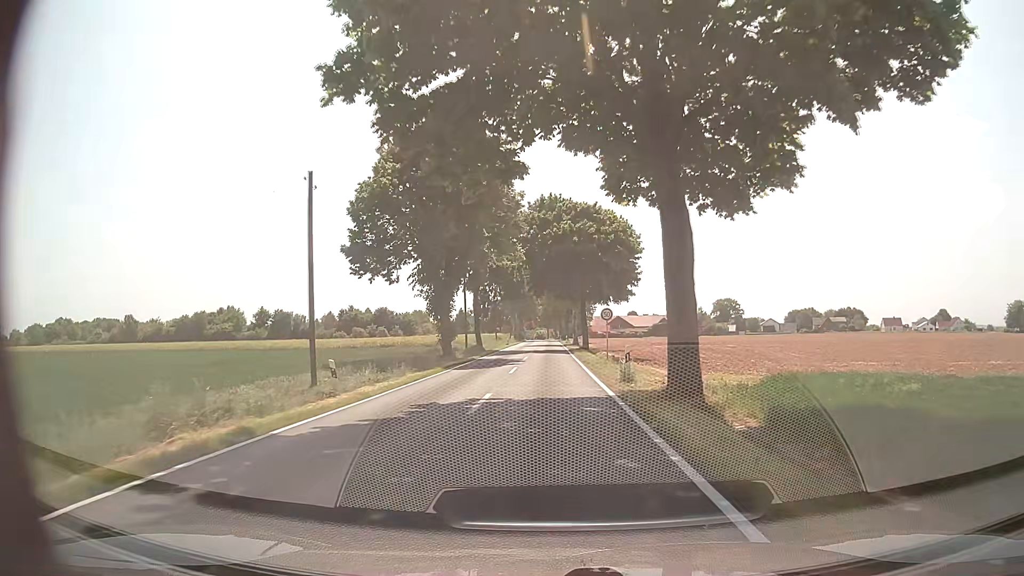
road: tertiary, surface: asphalt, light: Day
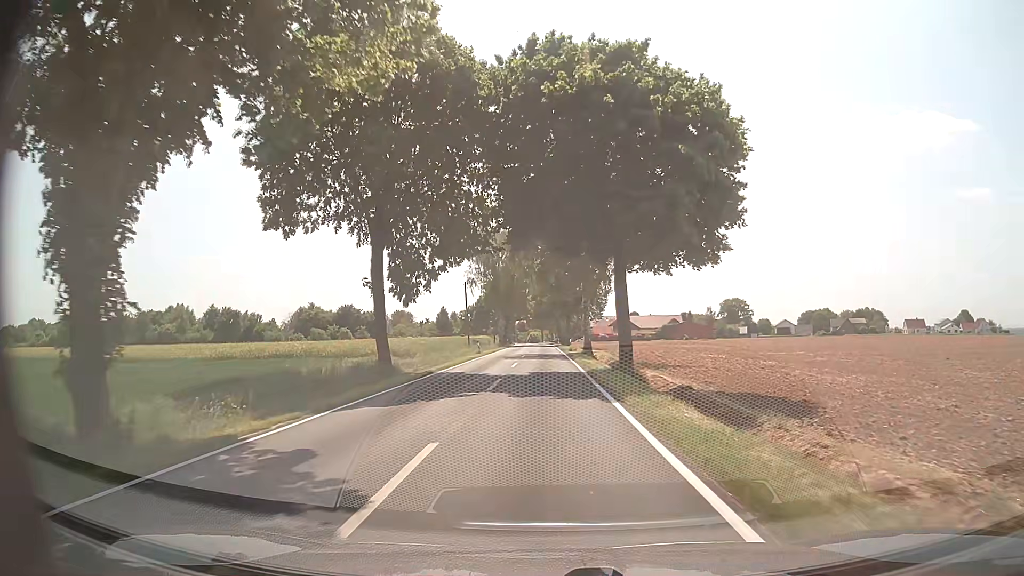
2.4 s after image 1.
(+0.1, +31.0) m; 0°
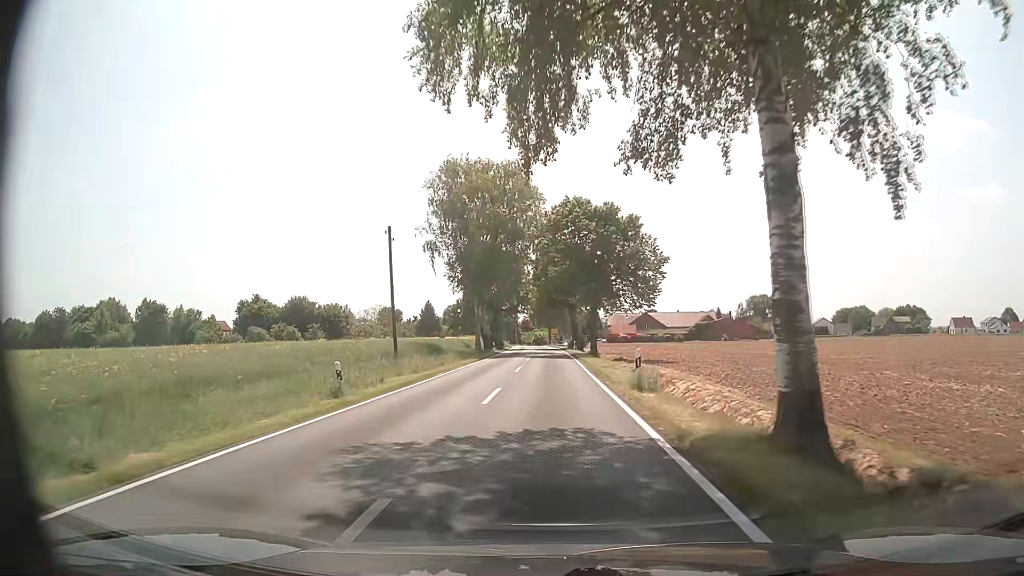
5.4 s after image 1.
(-0.1, +38.7) m; -1°
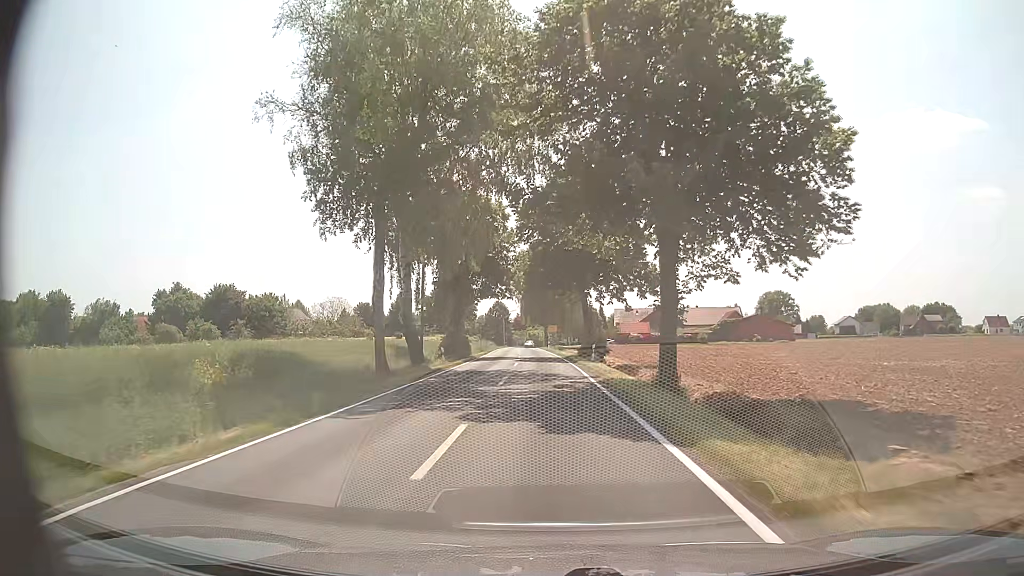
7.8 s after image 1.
(+0.1, +31.0) m; 0°
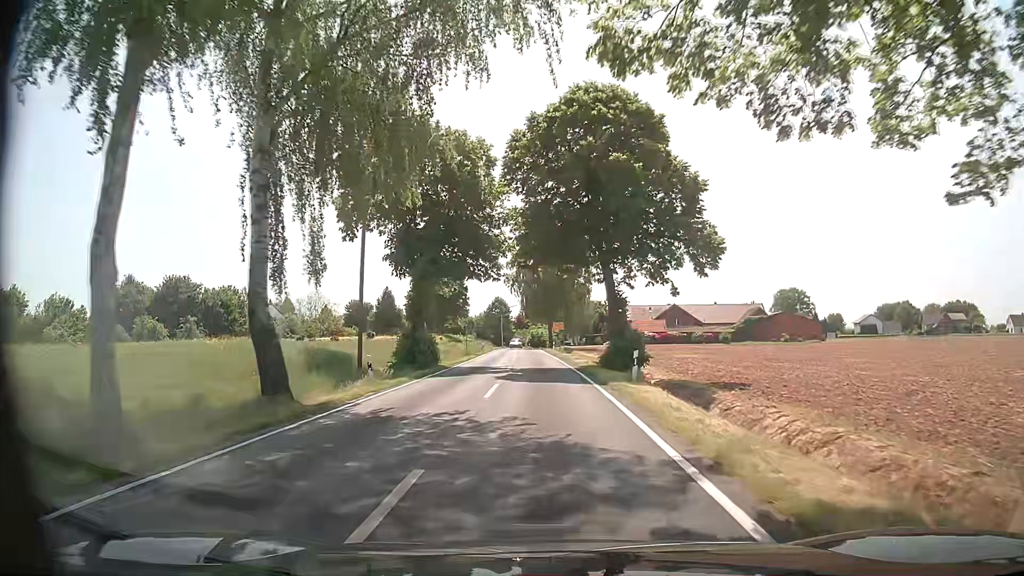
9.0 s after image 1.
(0.0, +15.6) m; -1°
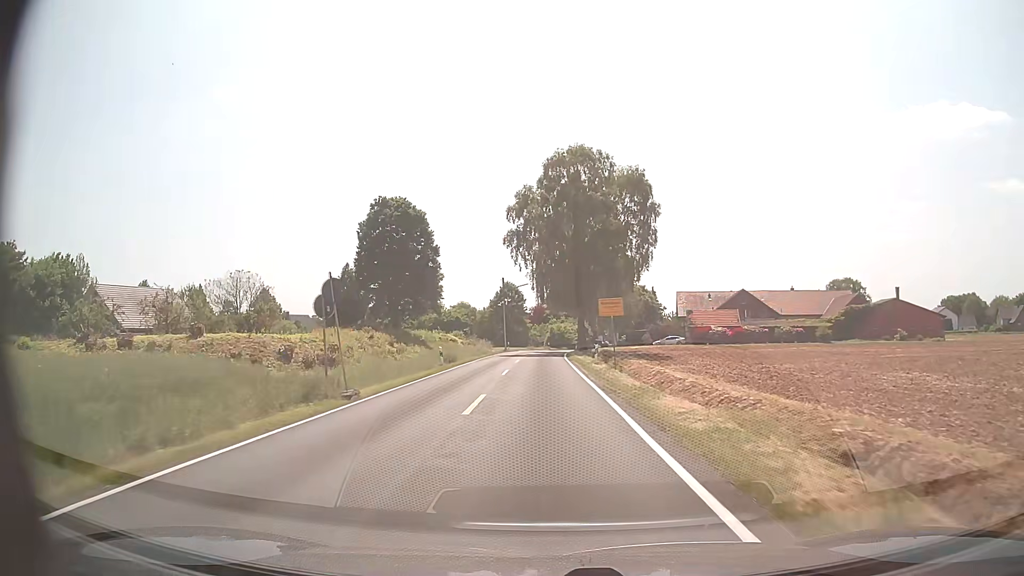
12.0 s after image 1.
(-0.5, +39.1) m; -1°
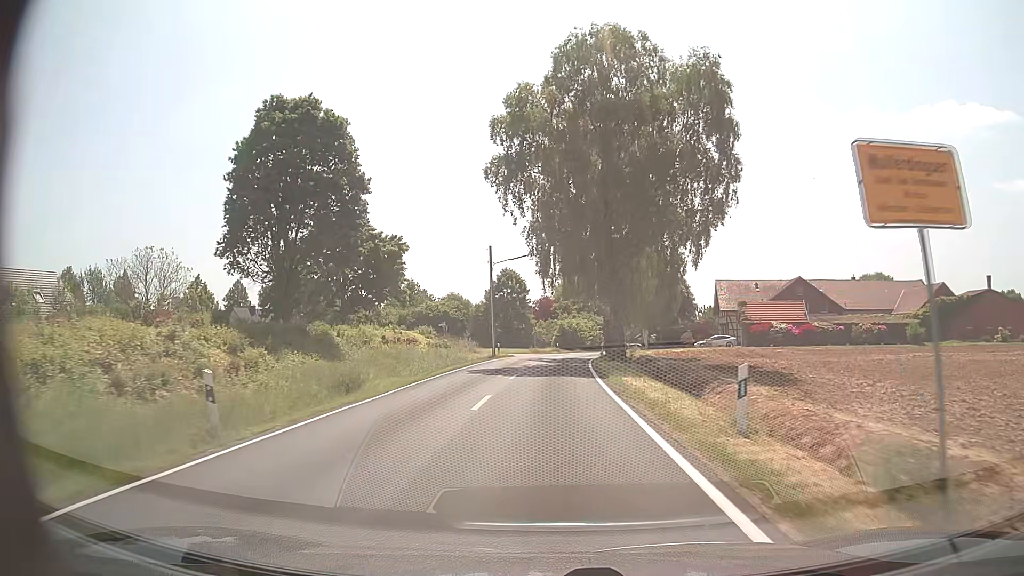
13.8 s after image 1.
(-0.4, +23.4) m; -1°
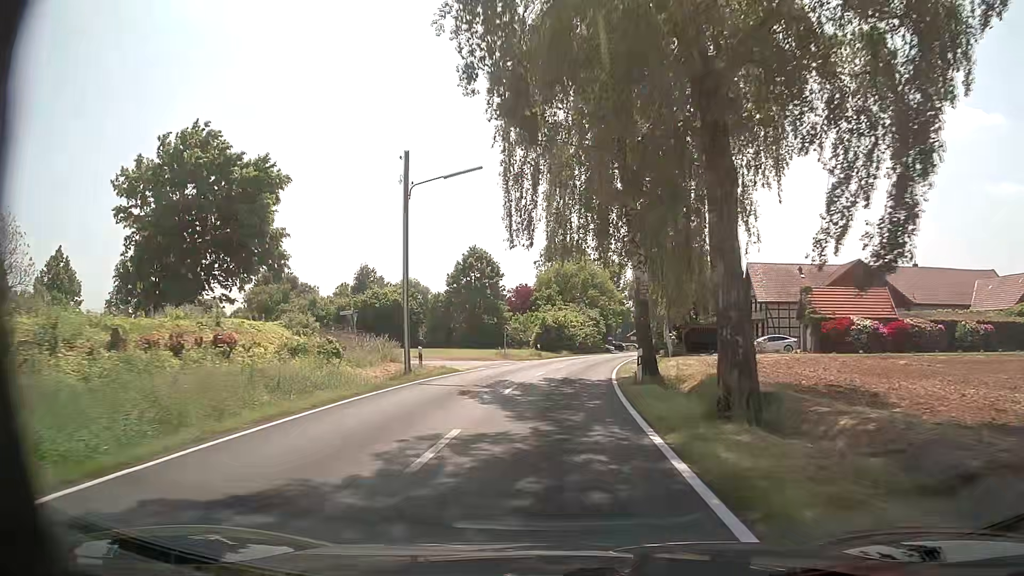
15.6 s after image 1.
(+0.3, +23.4) m; +1°
(0, +10) (+1, +20) (+1, +30) (+3, +40) (+4, +50) (+6, +60) (+8, +69) (+11, +79) (+13, +89) (+16, +98) m
